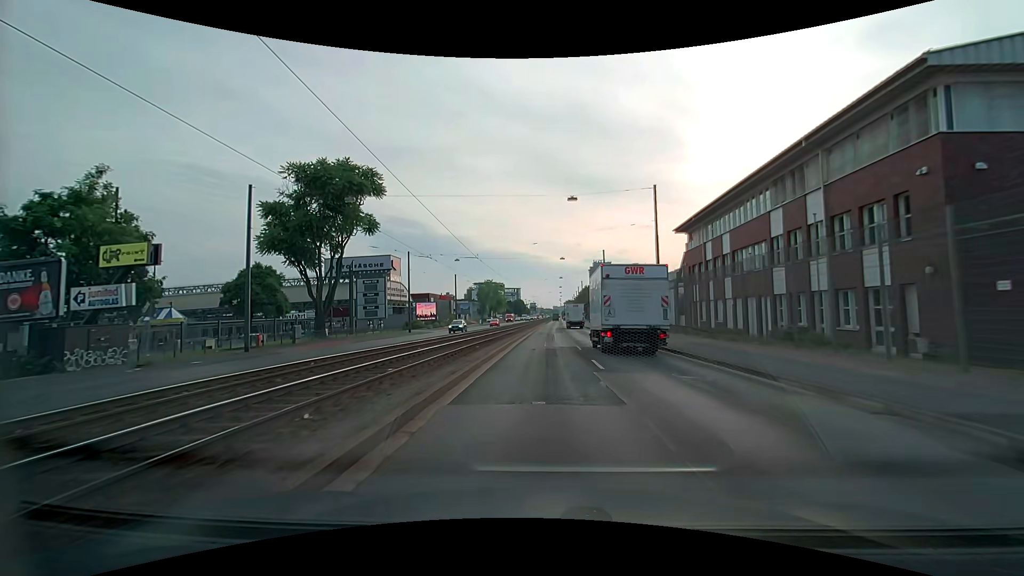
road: primary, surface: asphalt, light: Day
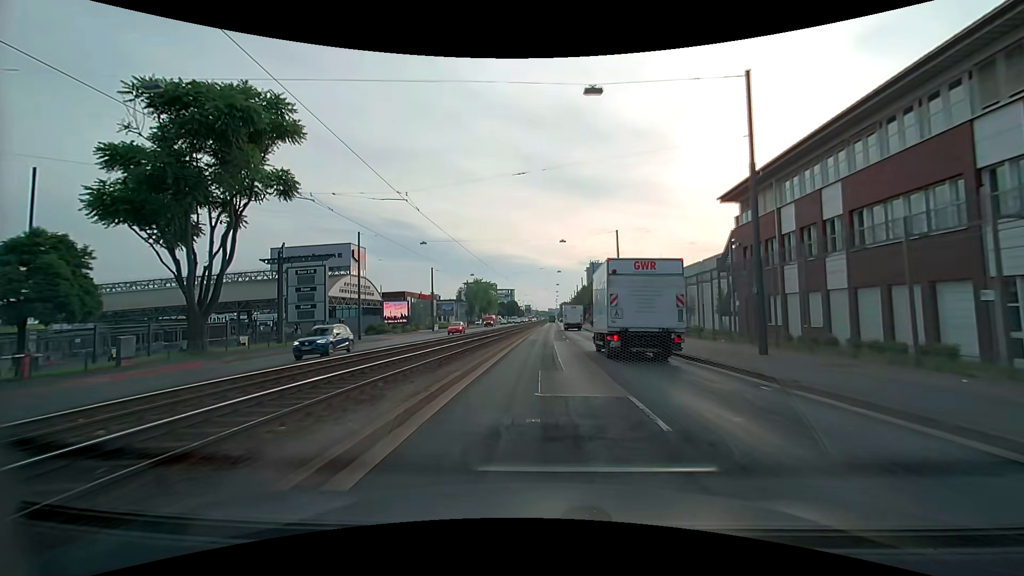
(+0.1, +16.5) m; +1°
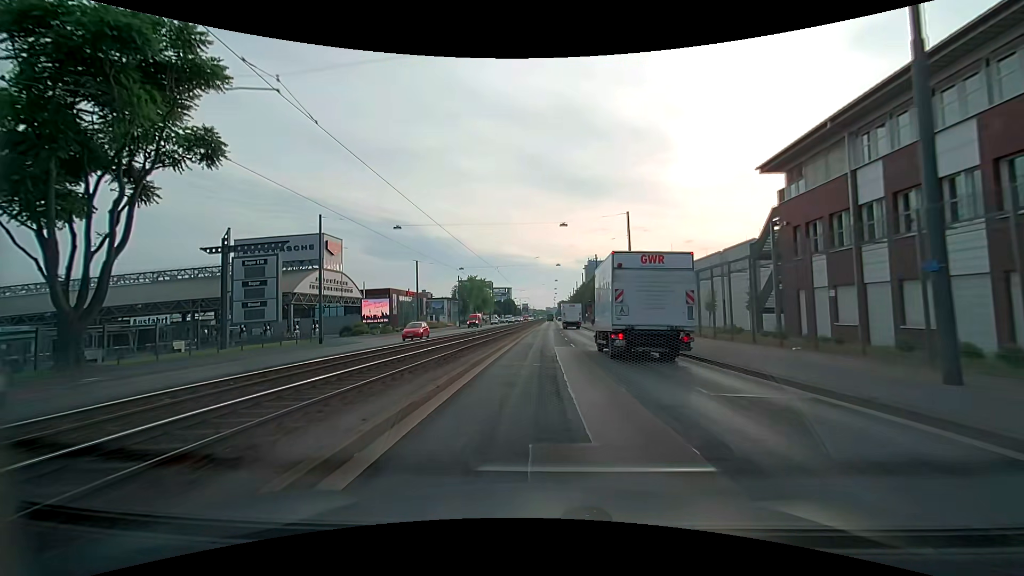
(0.0, +8.2) m; +1°
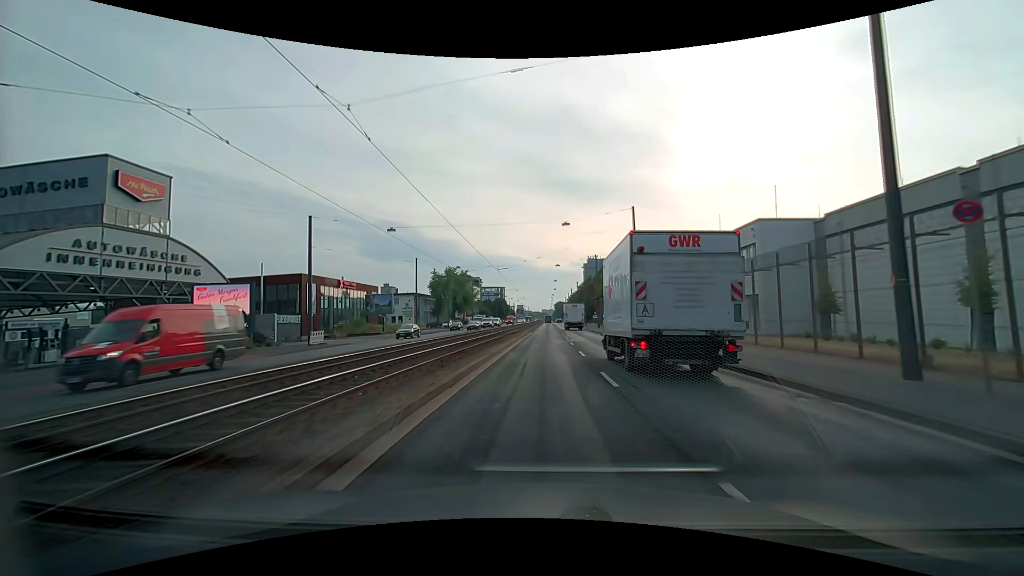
(0.0, +32.6) m; 0°
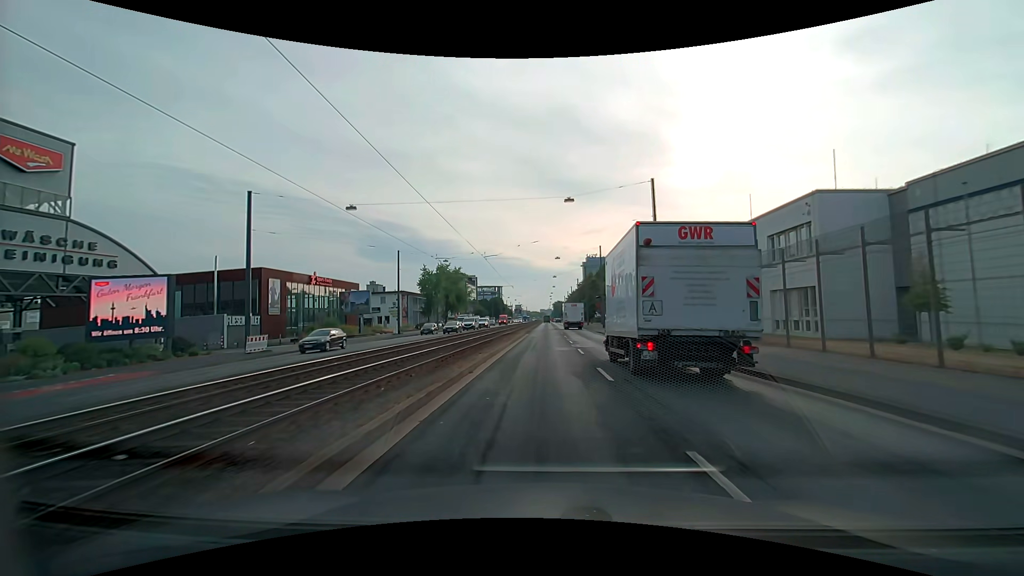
(0.0, +8.1) m; 0°
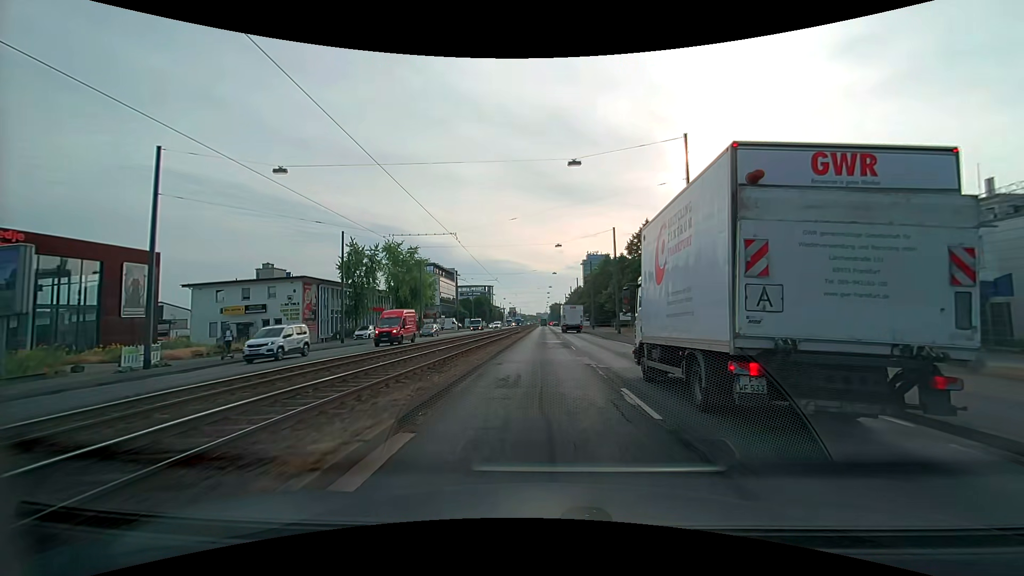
(+0.2, +40.1) m; 0°
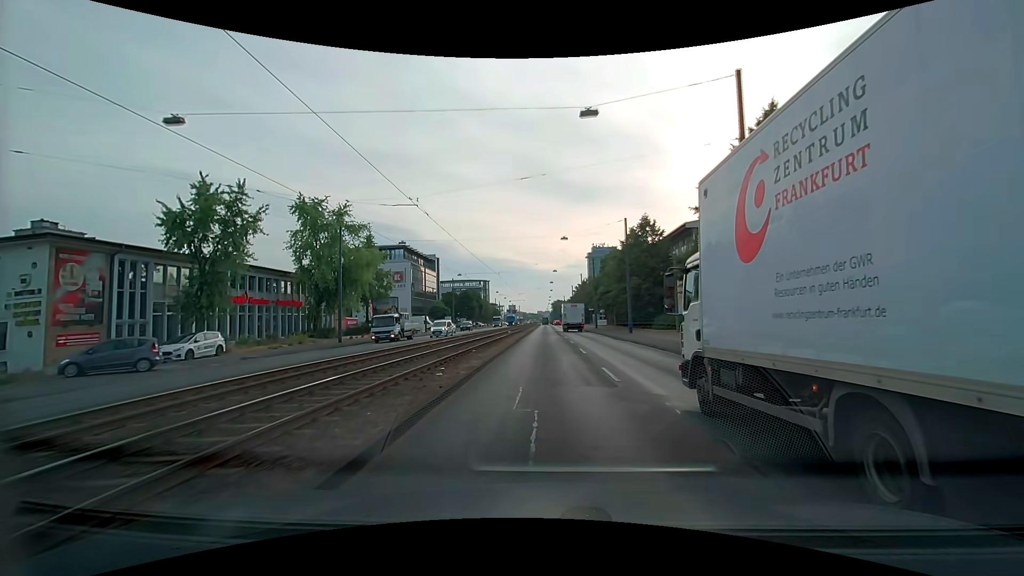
(+0.1, +31.4) m; 0°
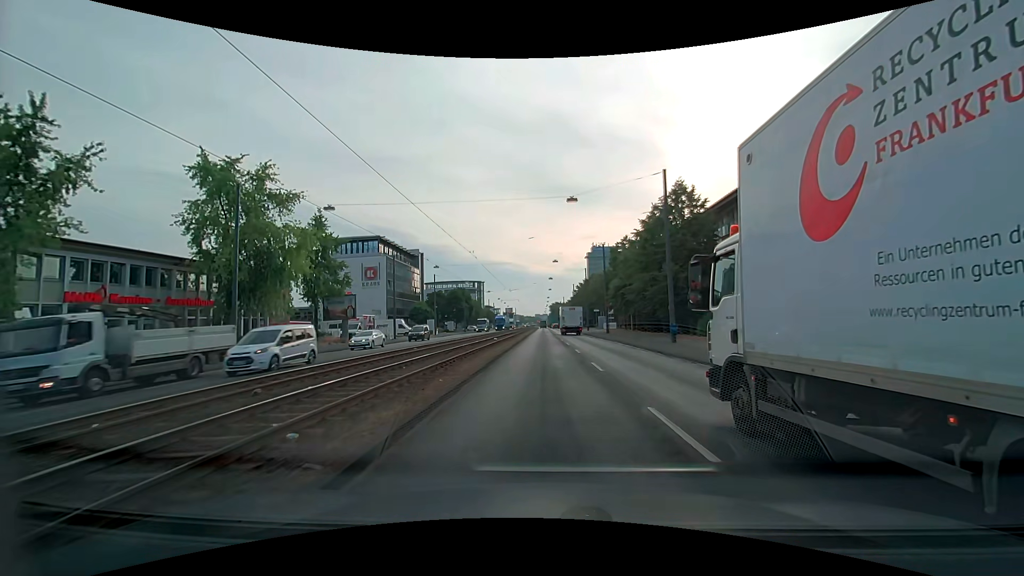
(0.0, +15.5) m; 0°
(0, +10) (0, +20) (0, +30) (0, +40) (0, +50) (0, +60) (0, +70) (0, +80) (0, +90) (0, +100) m
